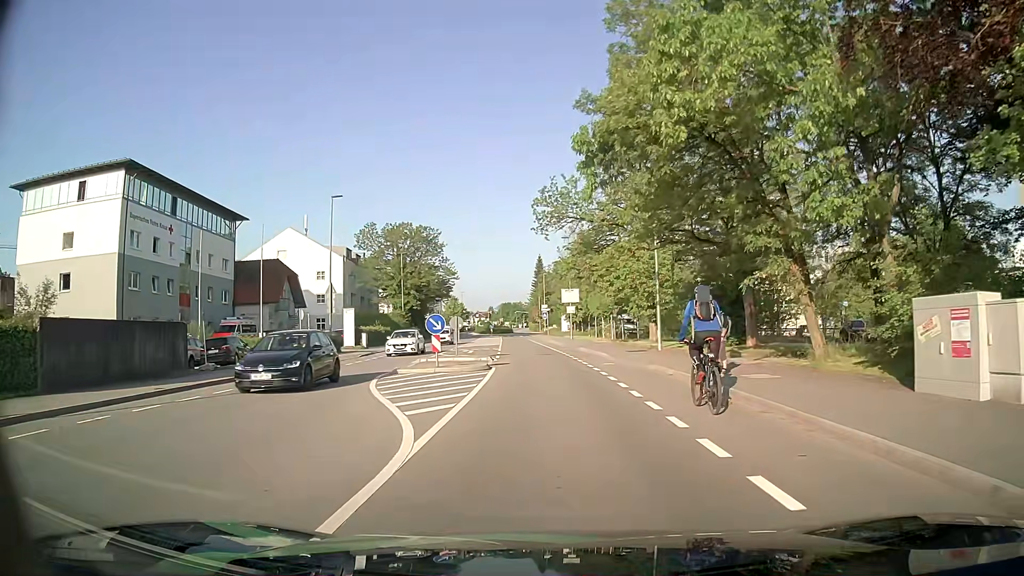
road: tertiary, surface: asphalt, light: Day
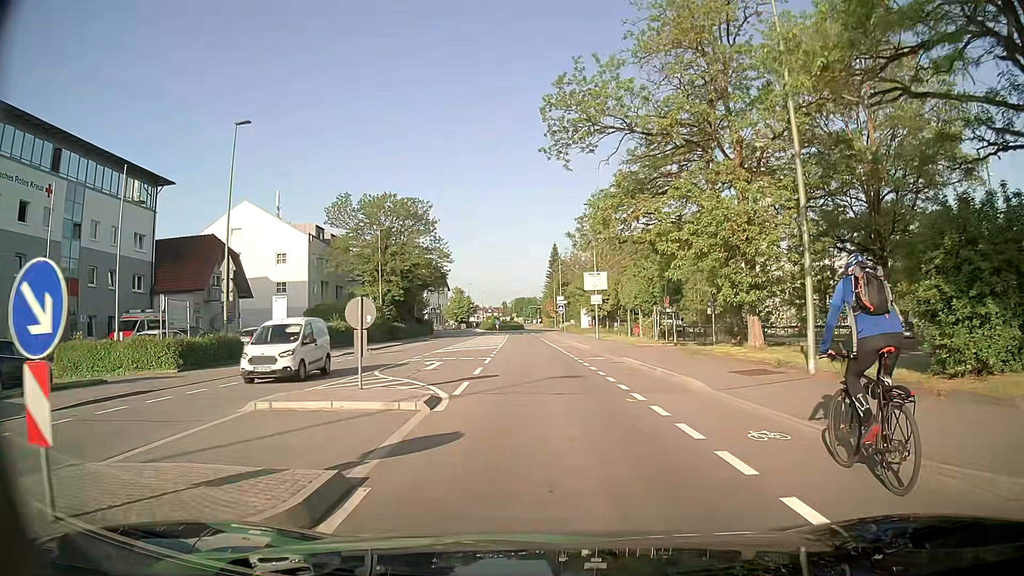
(-0.2, +16.8) m; -2°
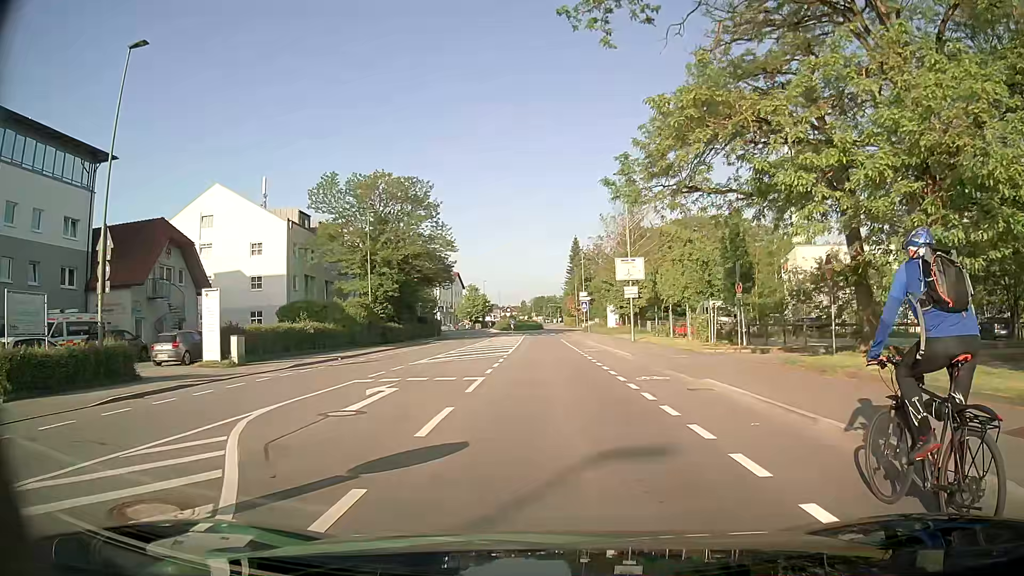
(0.0, +10.0) m; -1°
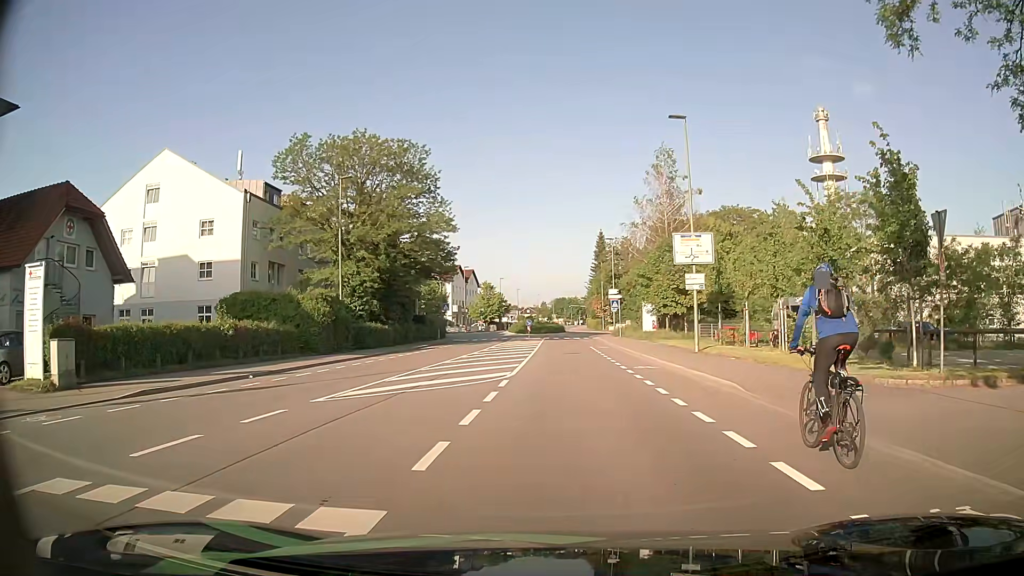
(-0.3, +12.3) m; -1°
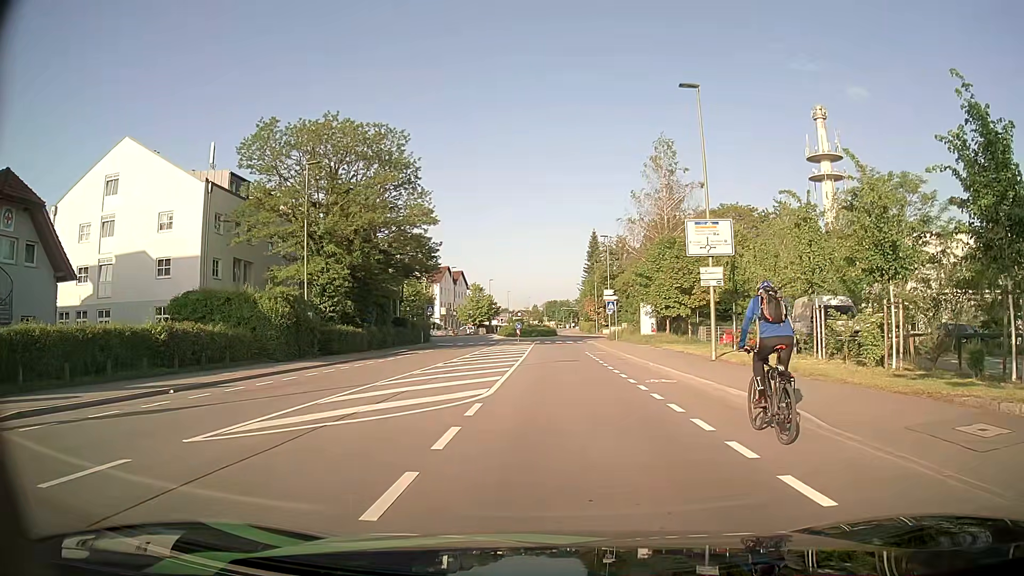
(0.0, +4.5) m; 0°
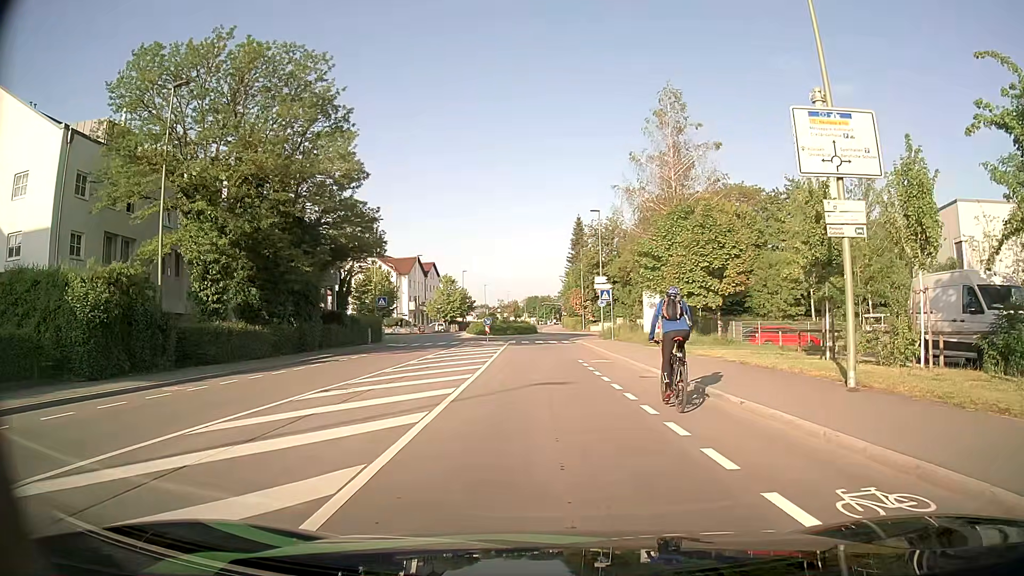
(+0.1, +12.8) m; +1°
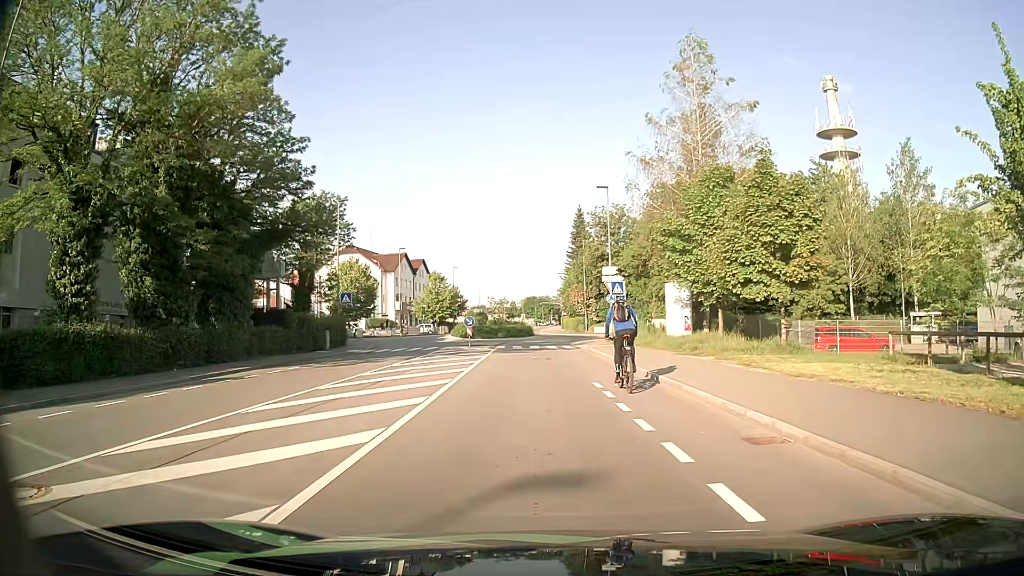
(+0.1, +9.7) m; 0°
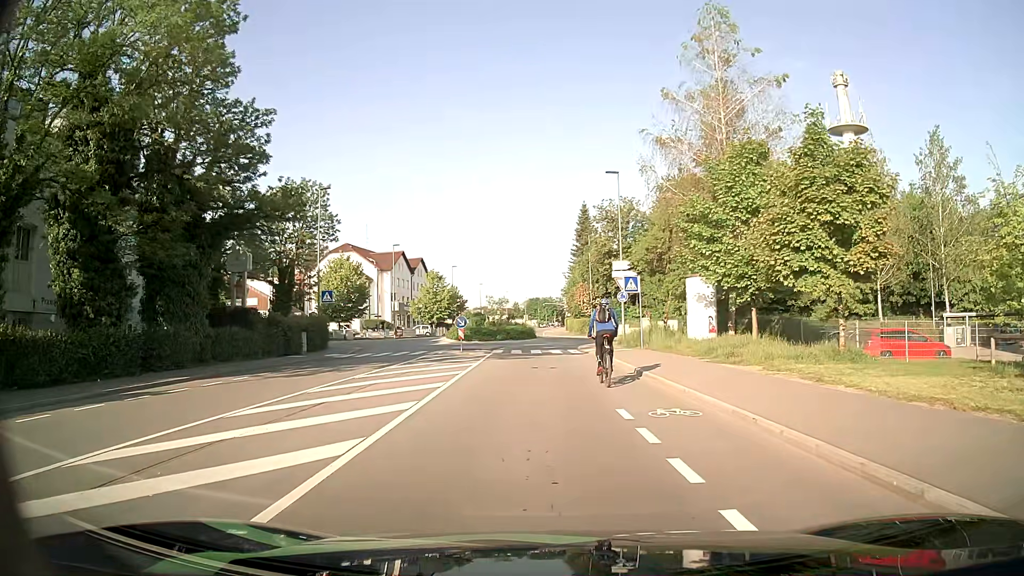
(0.0, +4.8) m; 0°
(0, +10) (0, +20) (-1, +30) (-1, +40) (+2, +50) (+4, +59) (0, +69) (-3, +78) (-4, +88) (-3, +98) m
